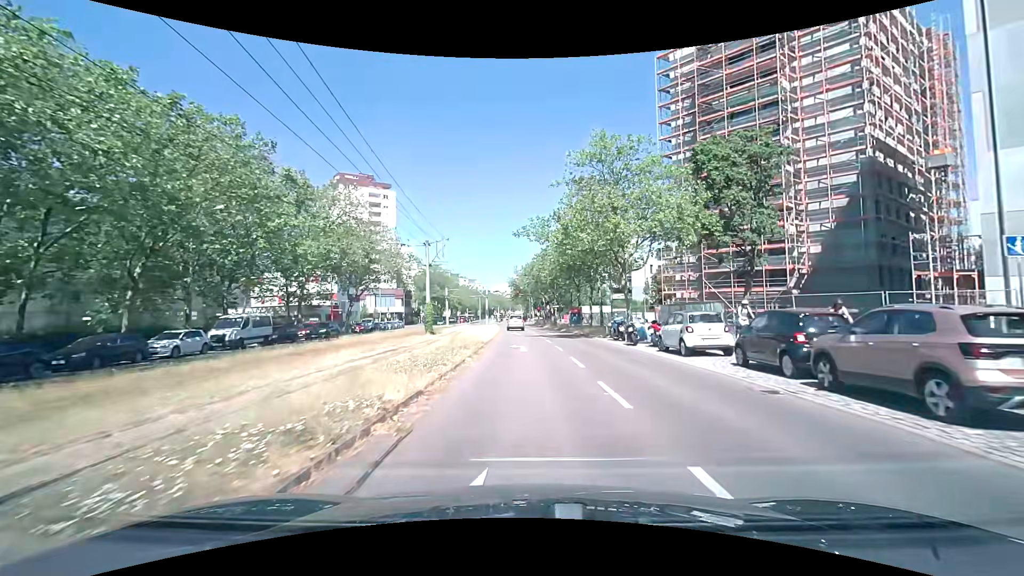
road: tertiary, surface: asphalt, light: Day
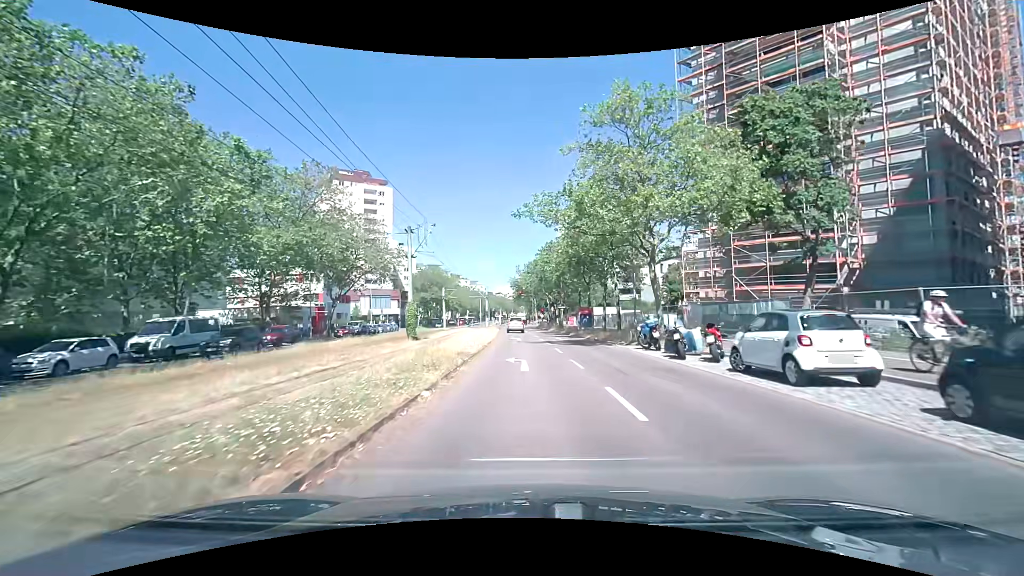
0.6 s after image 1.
(-0.1, +6.7) m; -1°
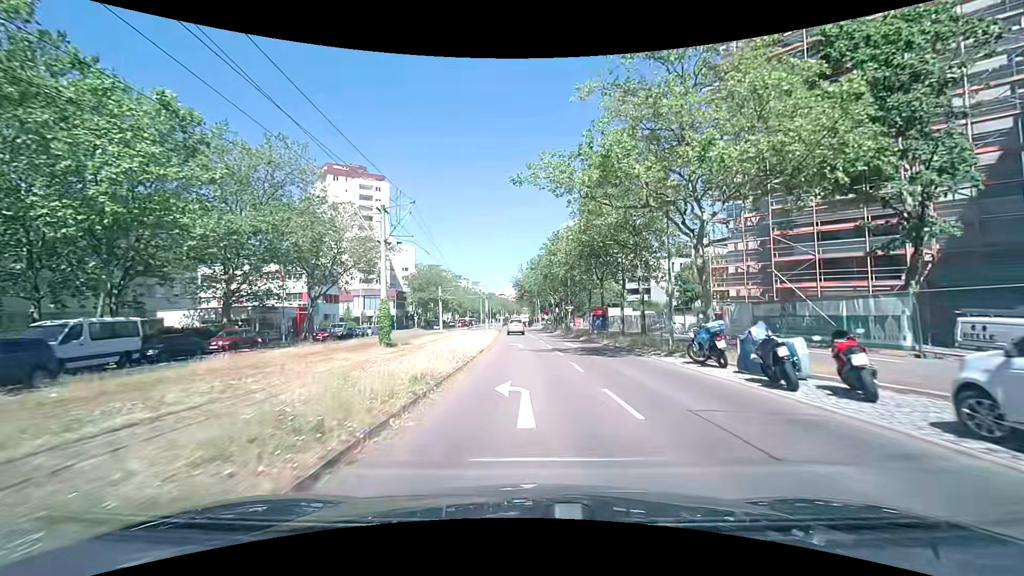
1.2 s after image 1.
(0.0, +6.6) m; -1°
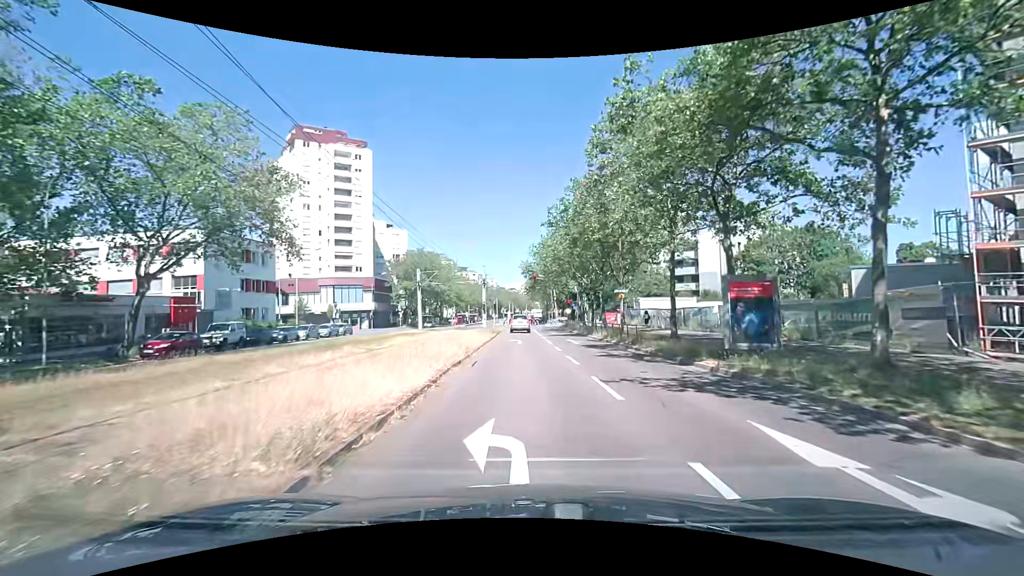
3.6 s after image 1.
(-0.3, +24.4) m; -1°
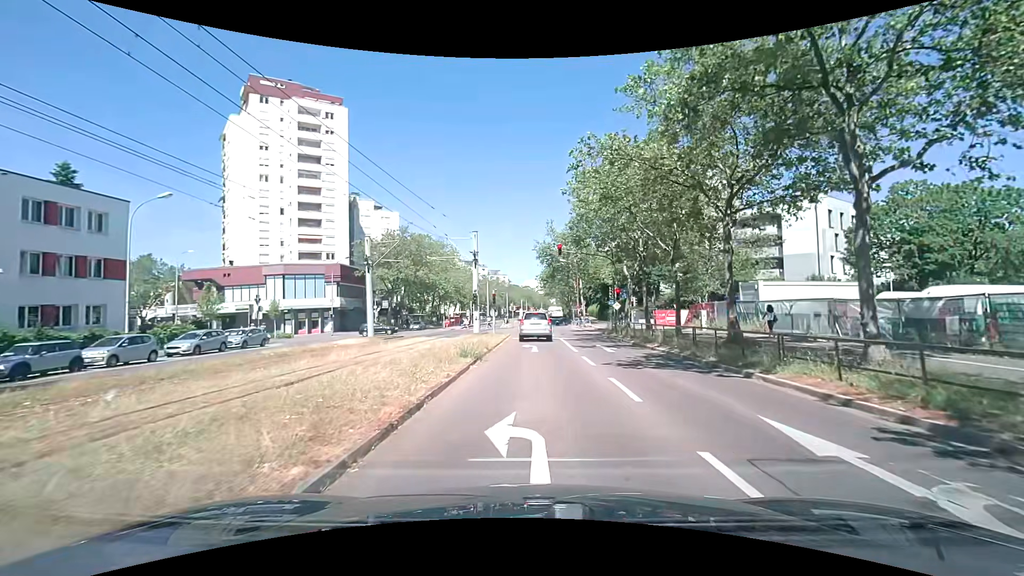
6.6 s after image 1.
(-0.4, +23.7) m; -2°
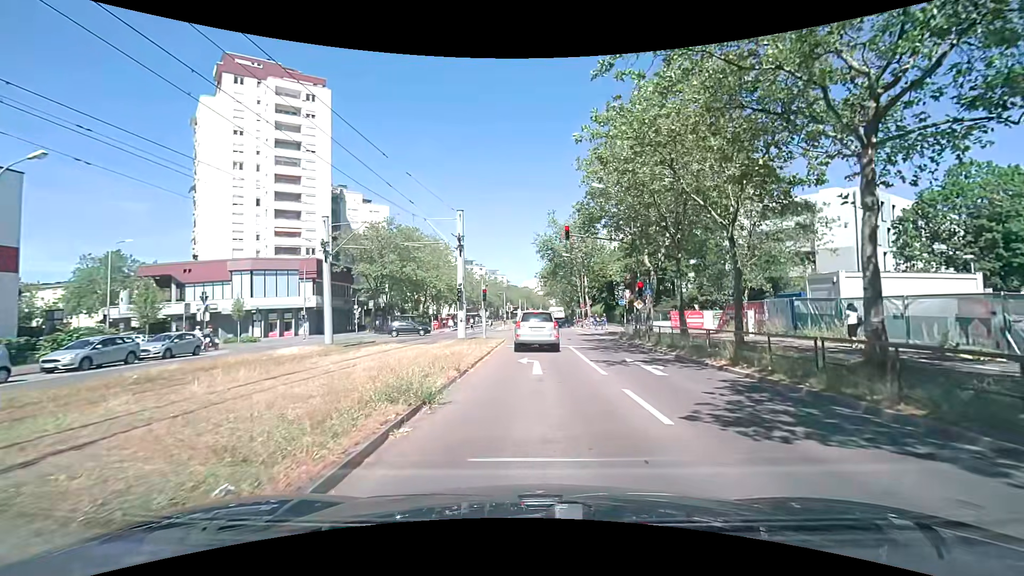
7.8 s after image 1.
(0.0, +7.4) m; +1°
